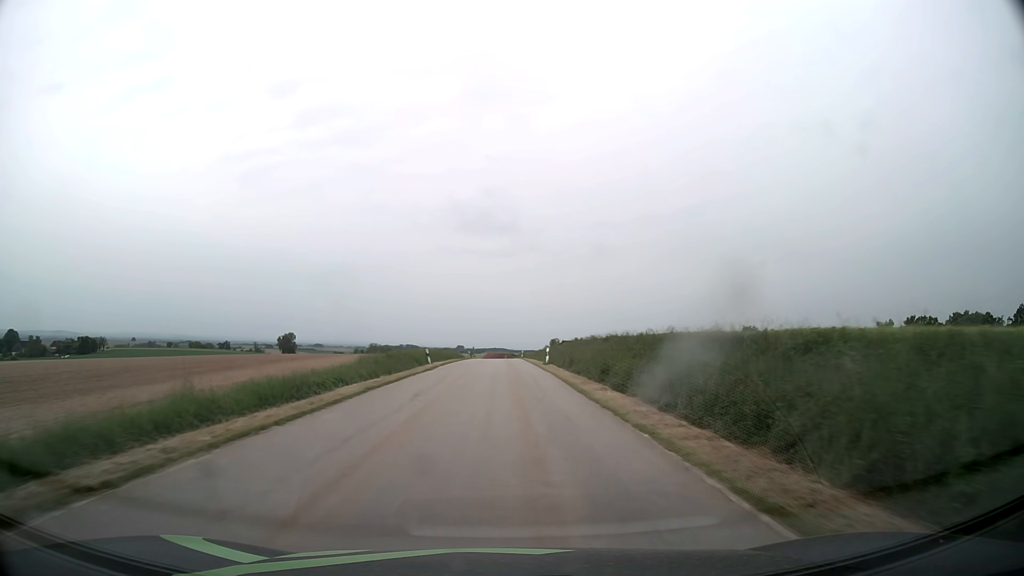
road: tertiary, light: Day
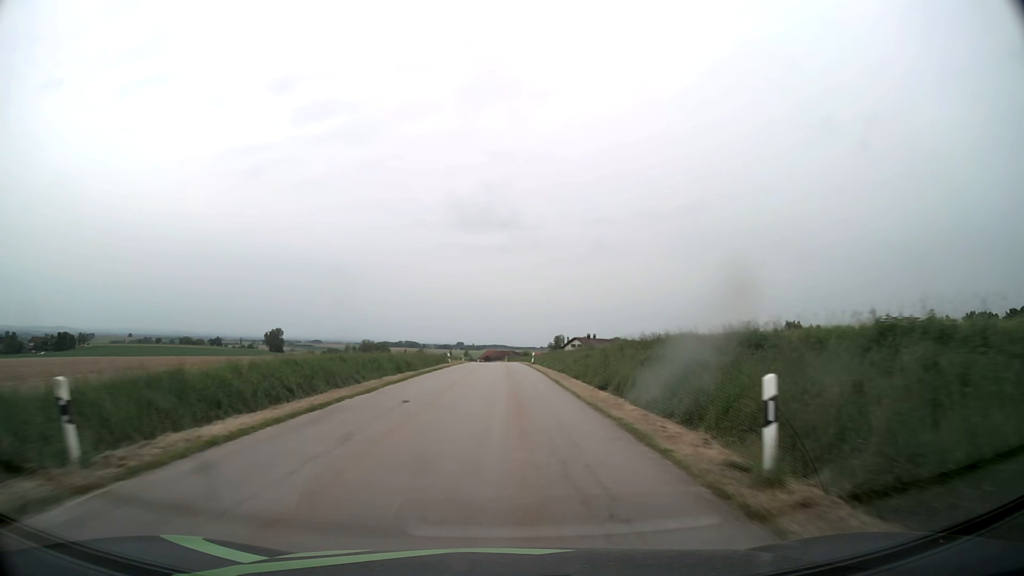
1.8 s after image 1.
(-0.1, +33.2) m; 0°
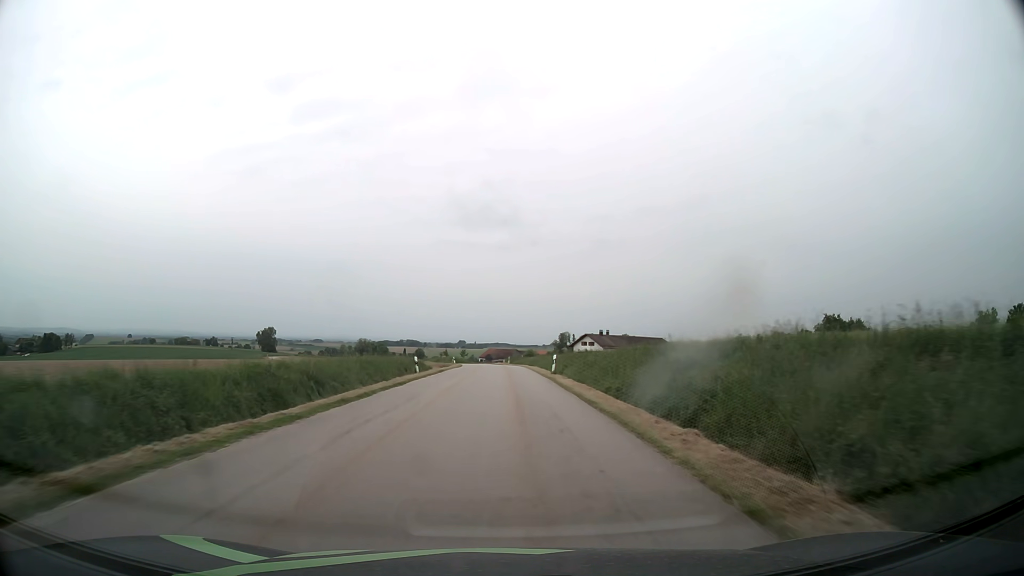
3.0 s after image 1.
(0.0, +22.1) m; 0°
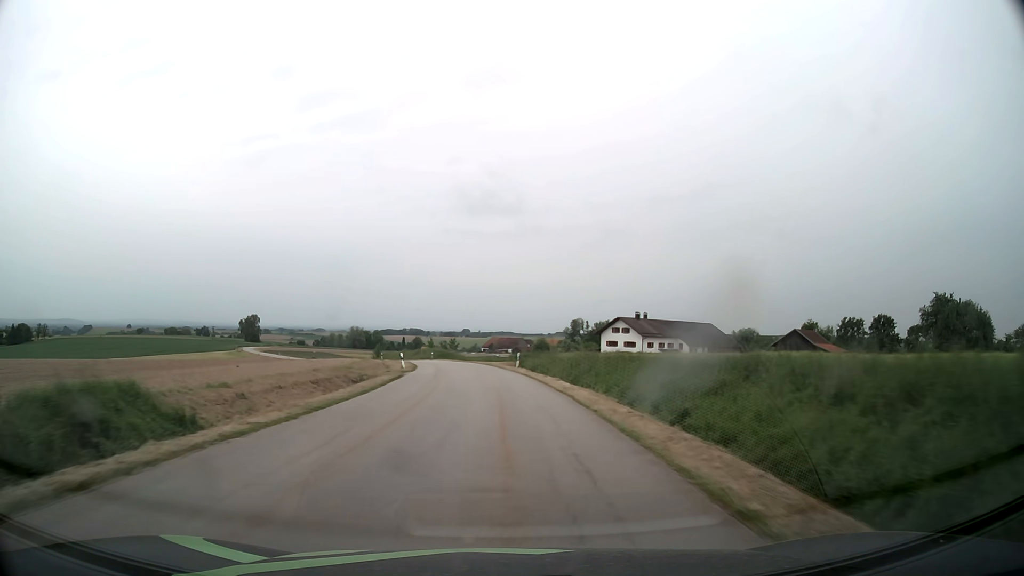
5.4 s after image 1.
(+0.1, +44.1) m; 0°
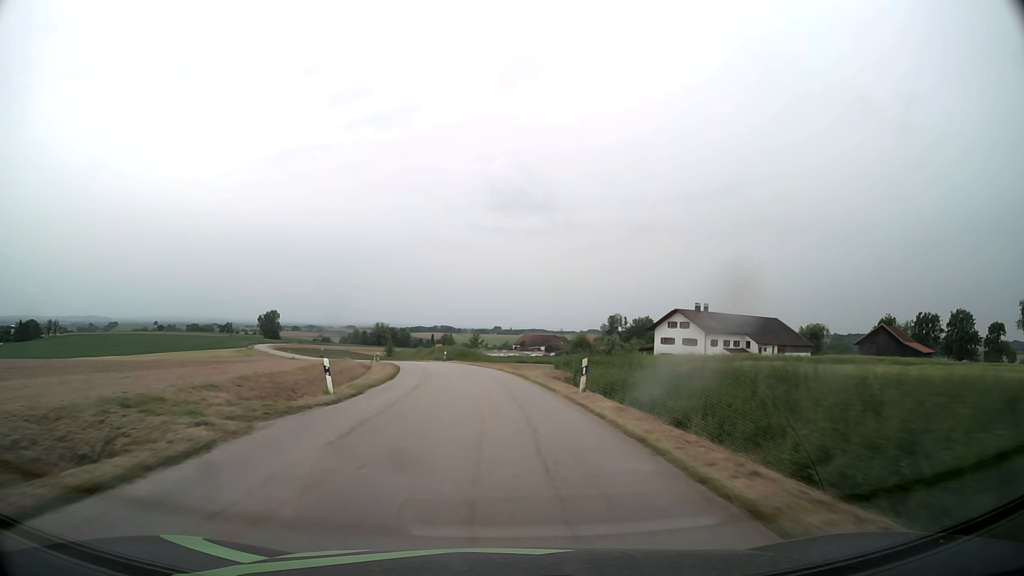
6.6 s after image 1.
(-0.4, +22.1) m; -2°
